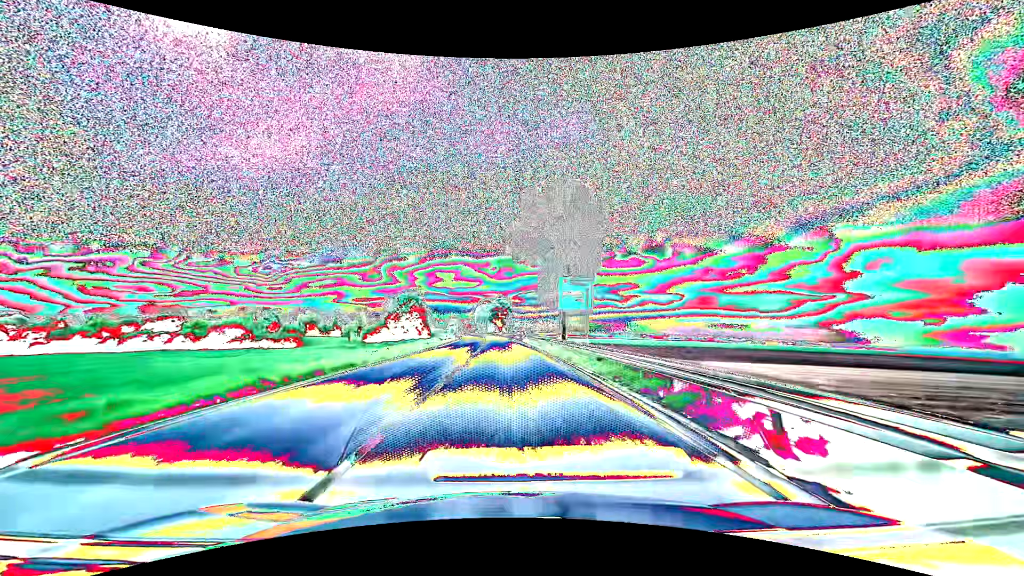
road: primary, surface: asphalt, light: Day
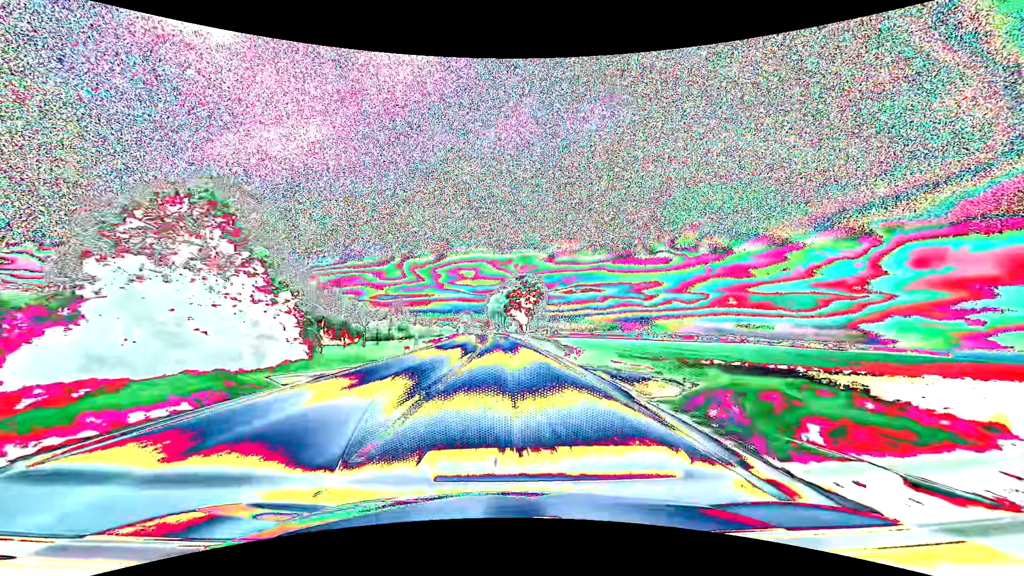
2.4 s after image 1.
(-1.4, +63.2) m; -3°
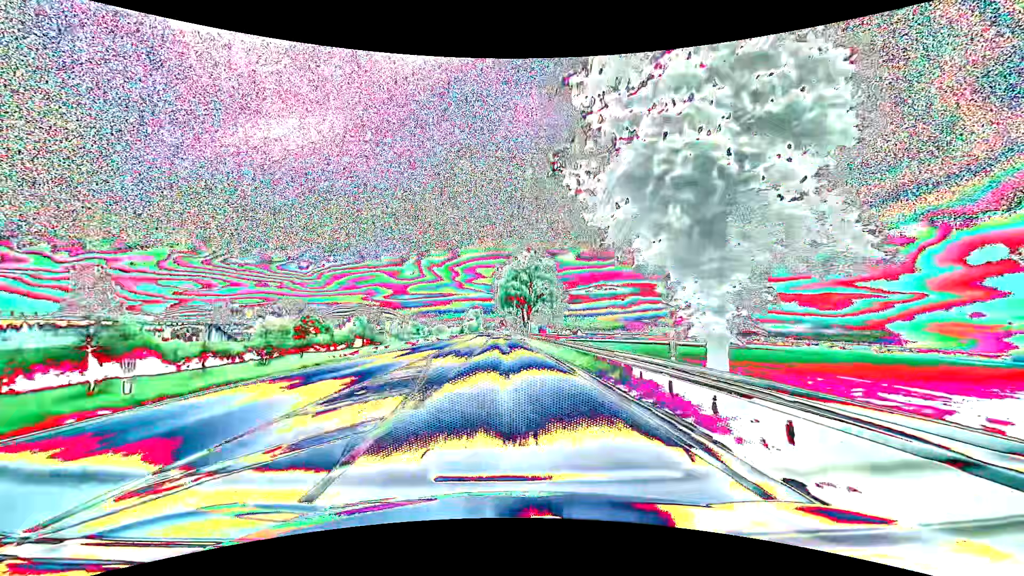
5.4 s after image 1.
(-1.5, +79.3) m; -2°
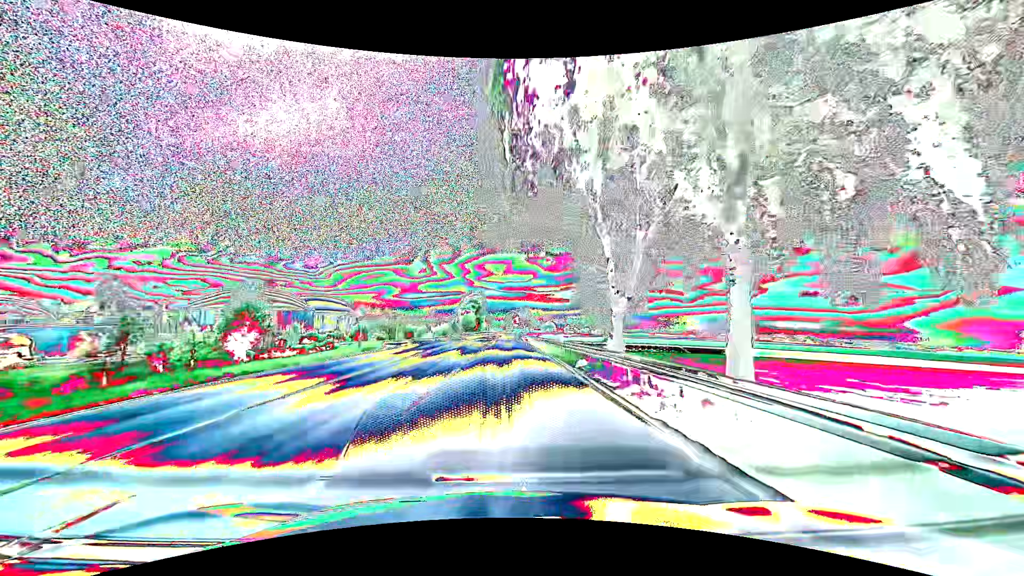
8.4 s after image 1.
(-1.0, +79.2) m; -1°
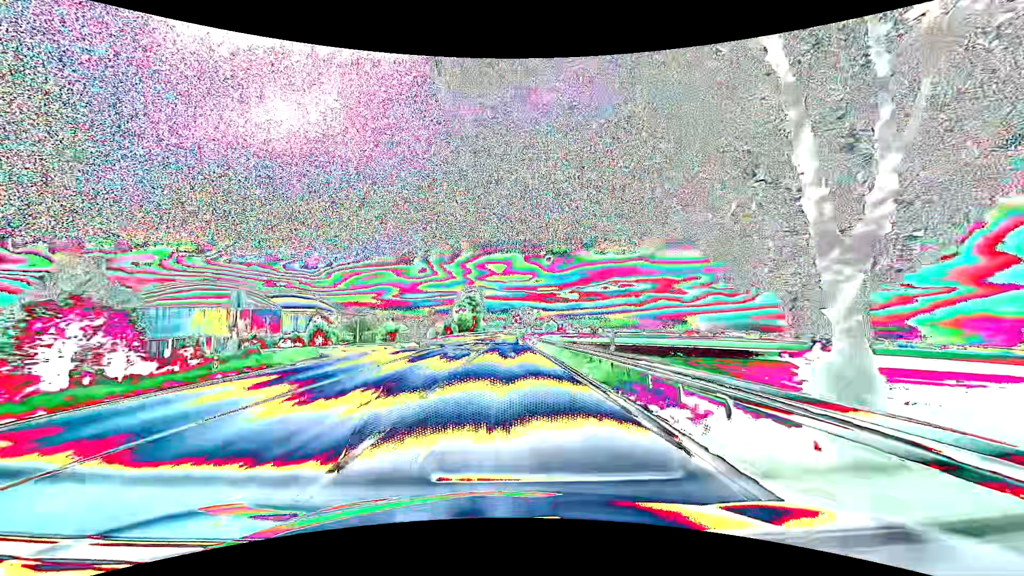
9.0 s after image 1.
(0.0, +15.9) m; 0°
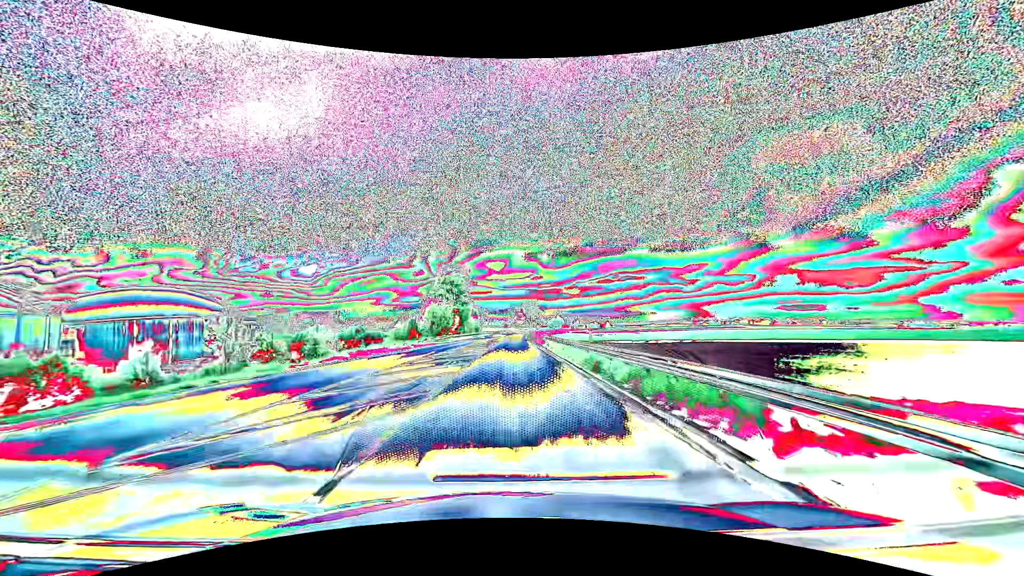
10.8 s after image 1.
(0.0, +47.6) m; 0°
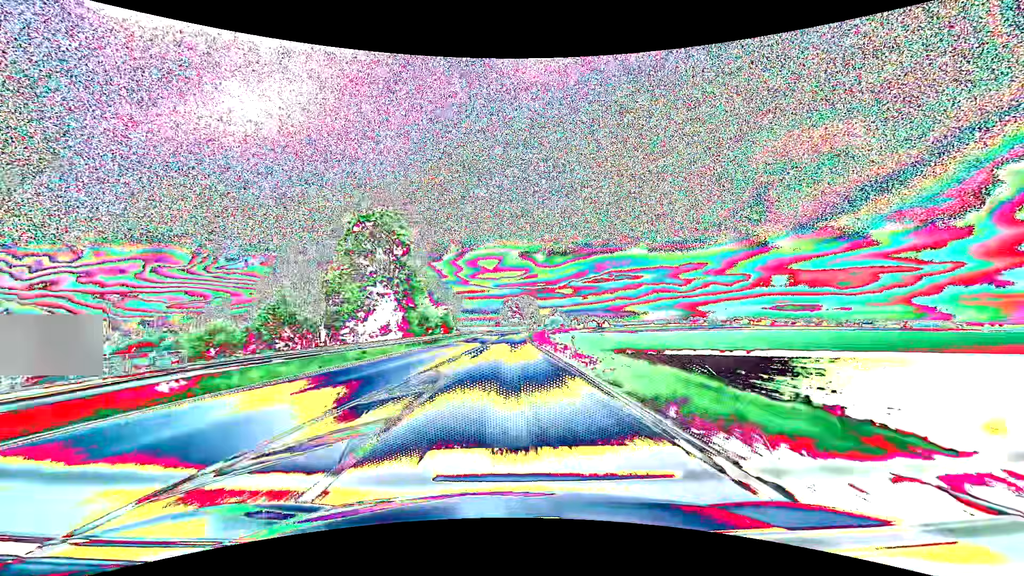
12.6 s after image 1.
(+0.2, +47.5) m; +1°
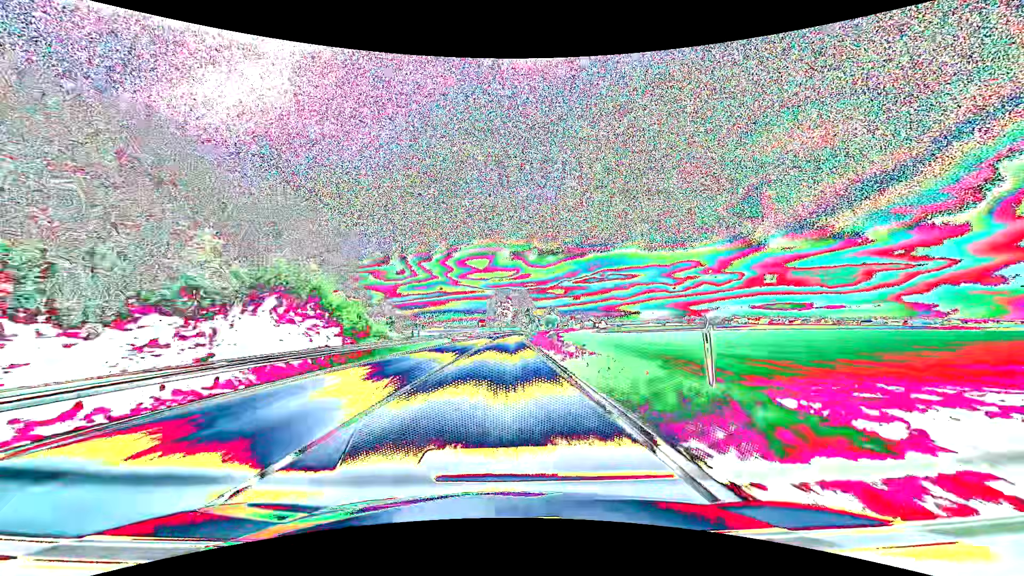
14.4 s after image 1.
(+0.5, +47.5) m; +1°
(0, +10) (0, +20) (0, +30) (0, +40) (0, +50) (0, +60) (+1, +70) (+1, +80) (+1, +90) (+2, +100) m
